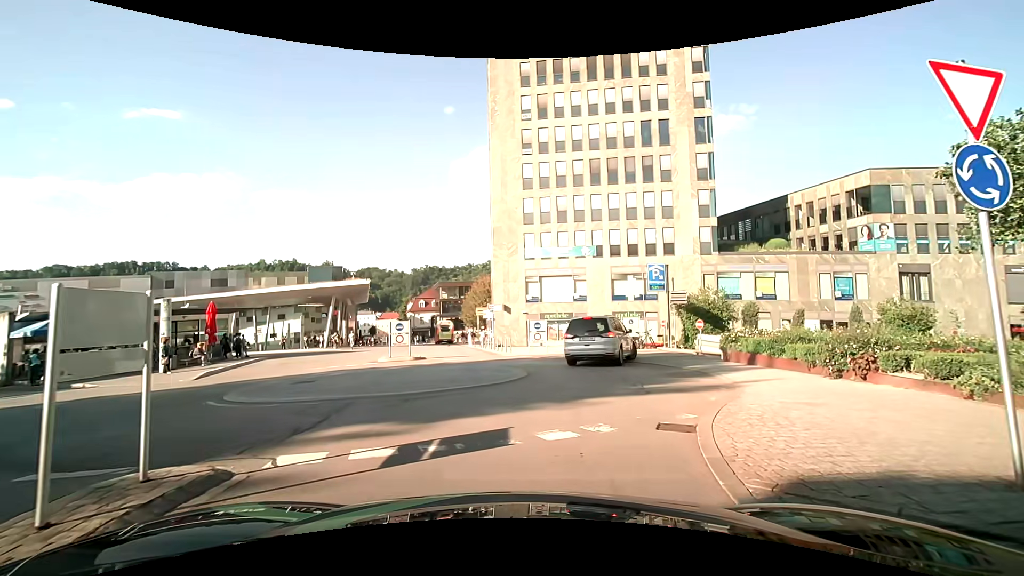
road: residential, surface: asphalt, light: Day
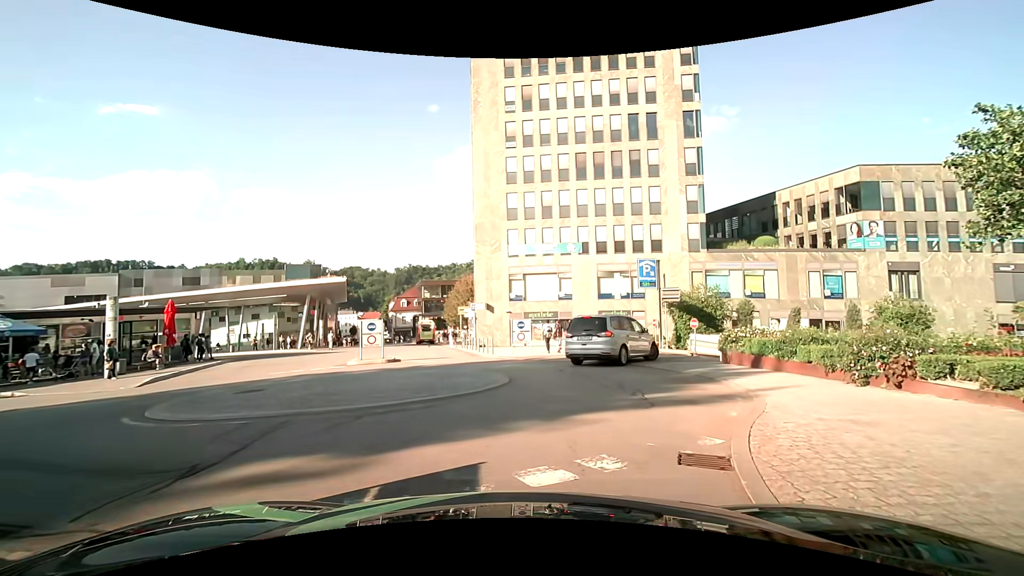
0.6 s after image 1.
(0.0, +1.7) m; 0°
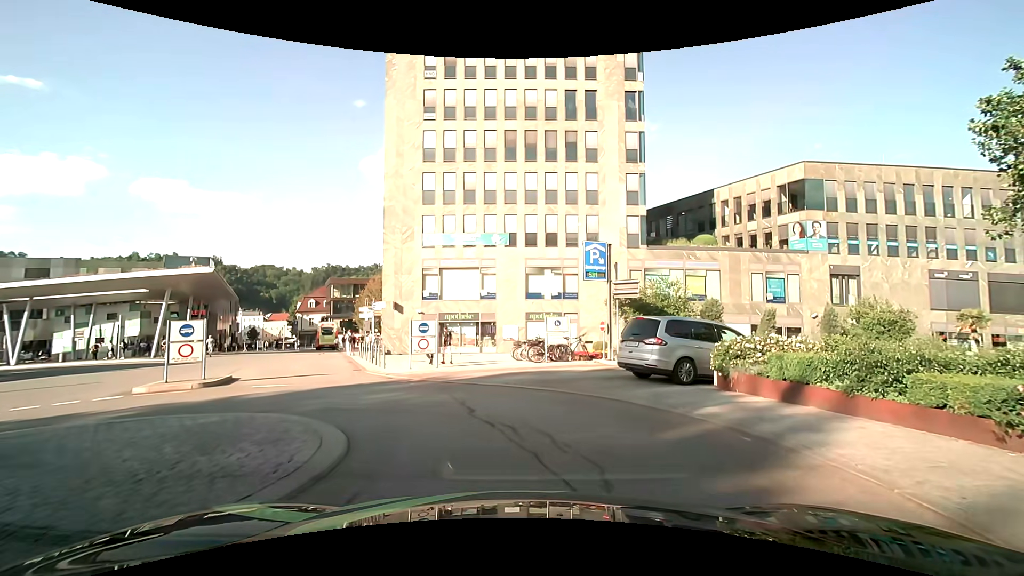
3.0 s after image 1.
(+0.5, +6.9) m; +9°
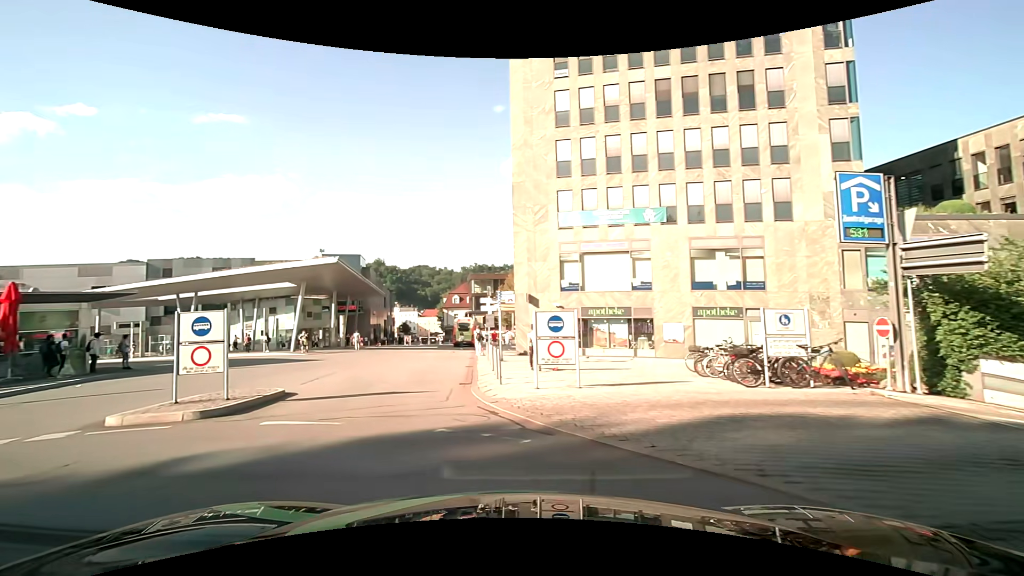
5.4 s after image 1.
(-0.5, +7.2) m; -17°
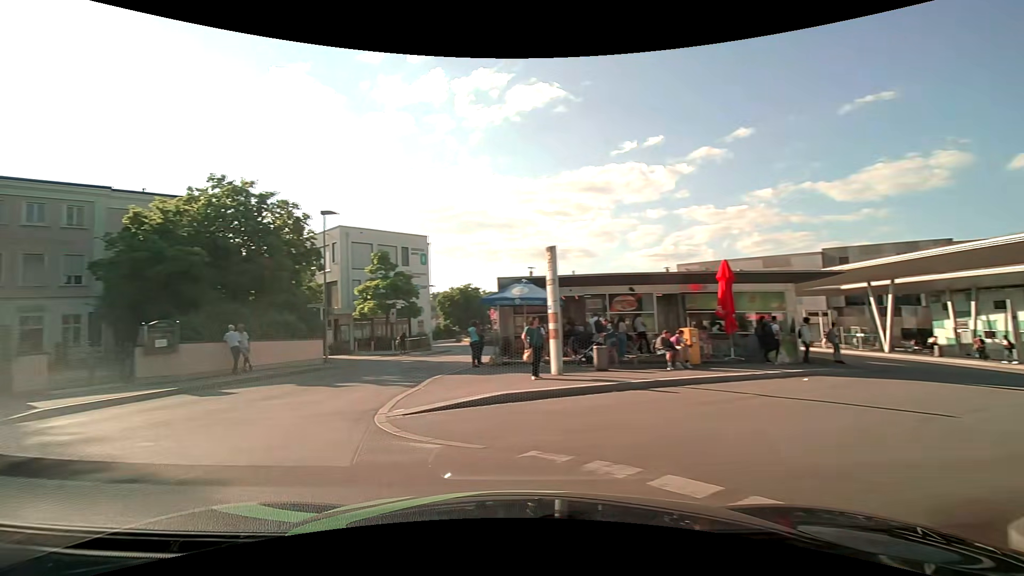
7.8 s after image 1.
(-3.4, +5.9) m; -66°
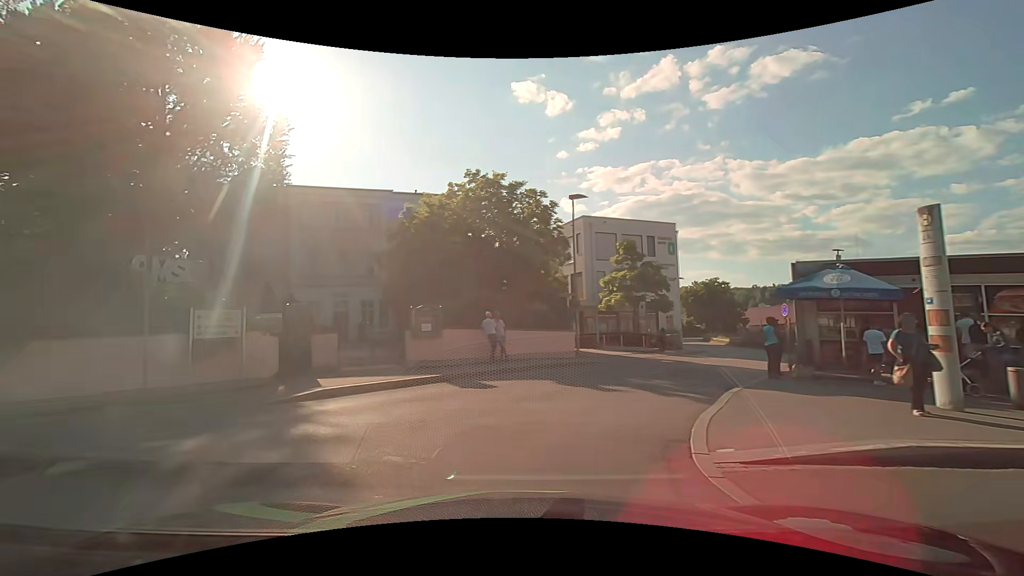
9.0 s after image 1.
(-0.9, +3.1) m; -28°
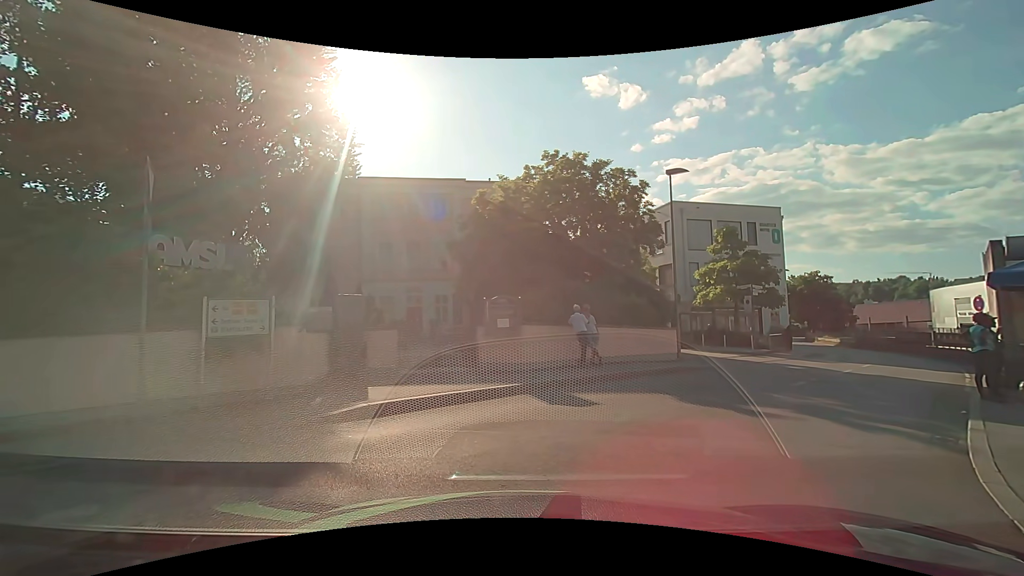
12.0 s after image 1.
(-0.2, +2.8) m; -7°
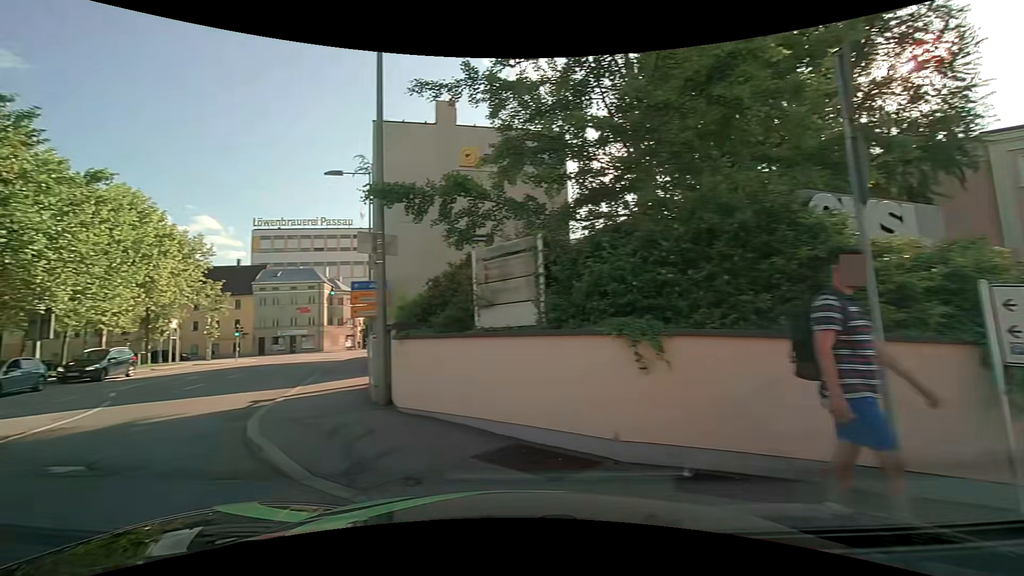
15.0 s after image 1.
(-2.0, +4.0) m; -58°
(-6, +8) (-10, +17) (-13, +27) (-15, +36) (-17, +46) (-17, +56) (-15, +66) (-13, +76) (-8, +85) (-4, +93) m
